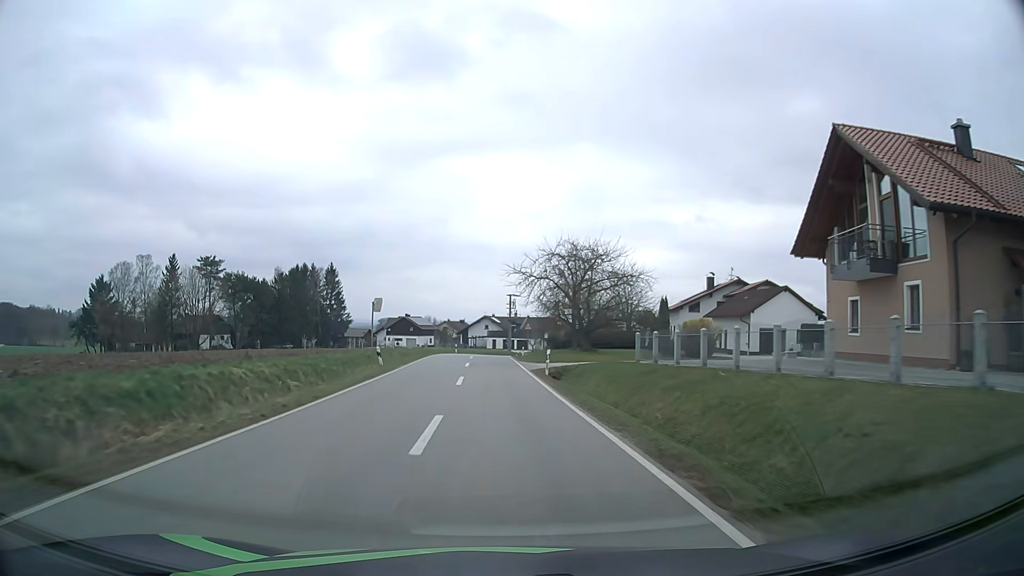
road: tertiary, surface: asphalt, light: Day
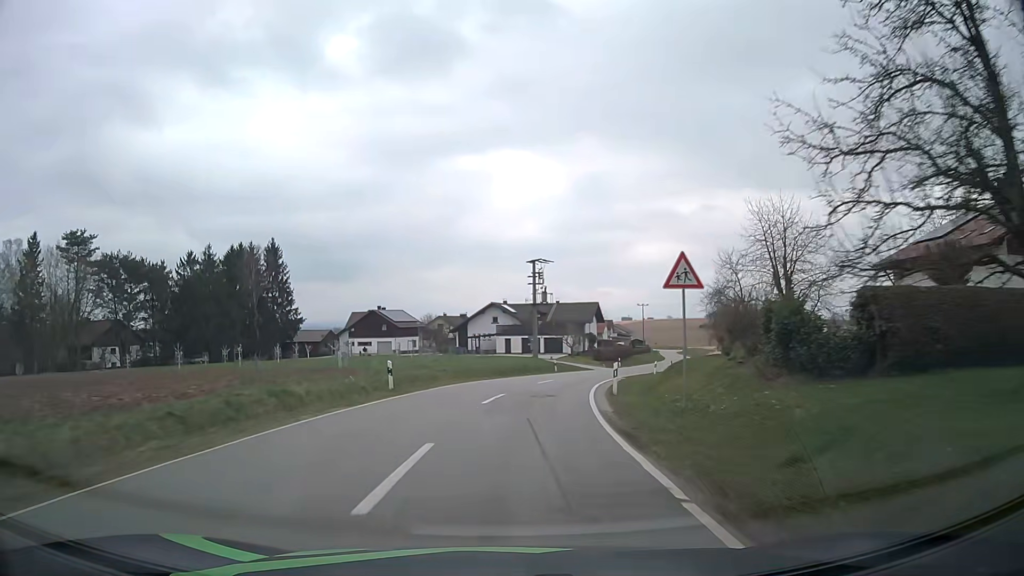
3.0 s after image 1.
(-1.2, +50.1) m; -1°
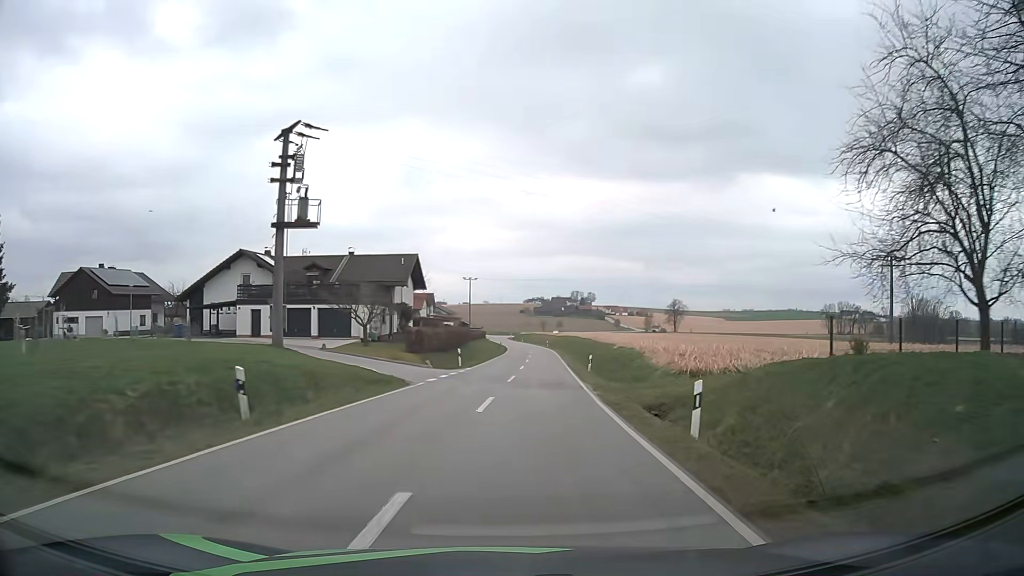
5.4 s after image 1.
(+4.5, +38.2) m; +15°
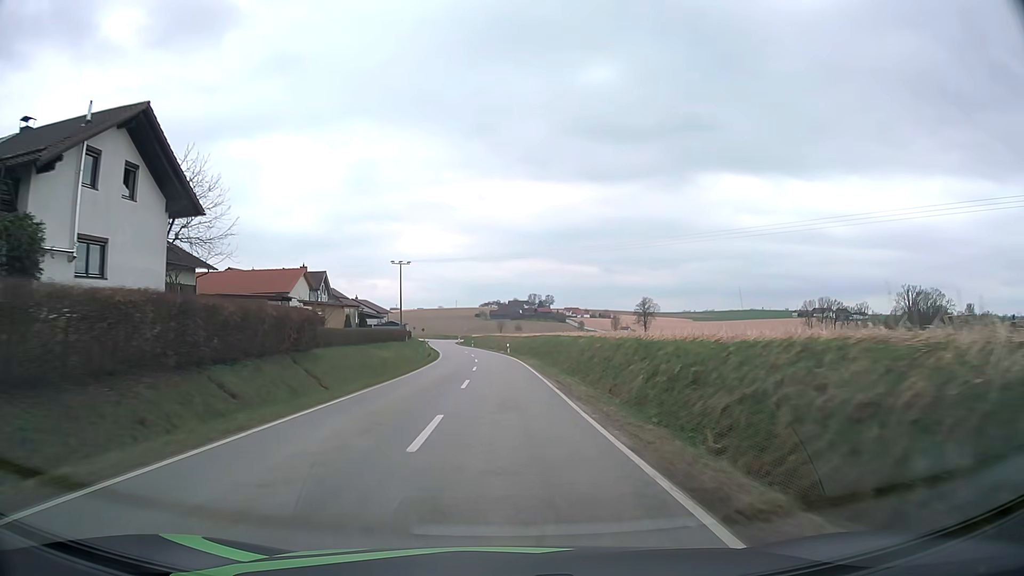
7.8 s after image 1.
(+2.5, +40.6) m; +4°
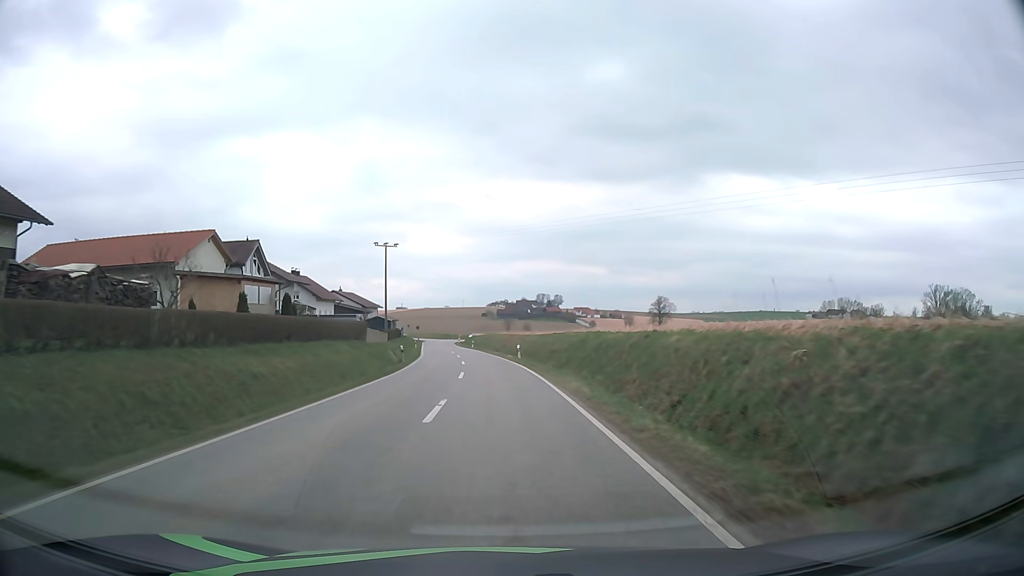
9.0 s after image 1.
(0.0, +21.0) m; 0°
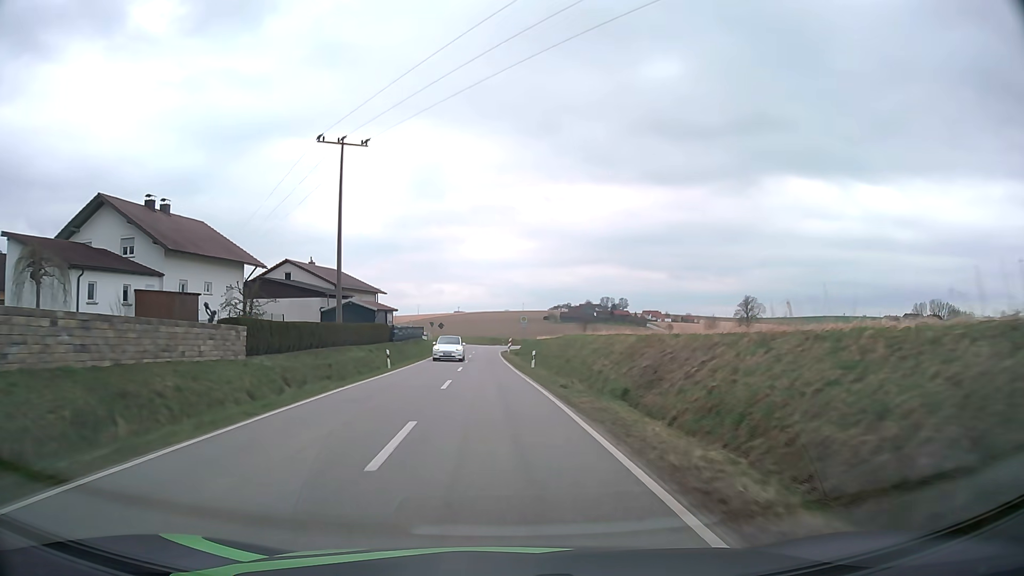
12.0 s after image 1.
(-2.3, +52.0) m; -5°
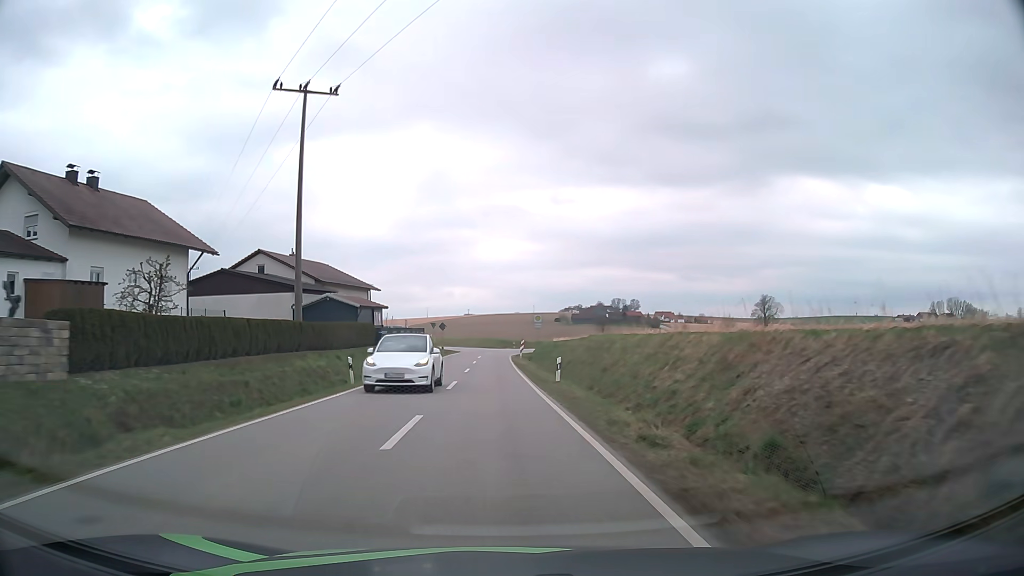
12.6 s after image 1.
(-0.1, +10.3) m; -1°
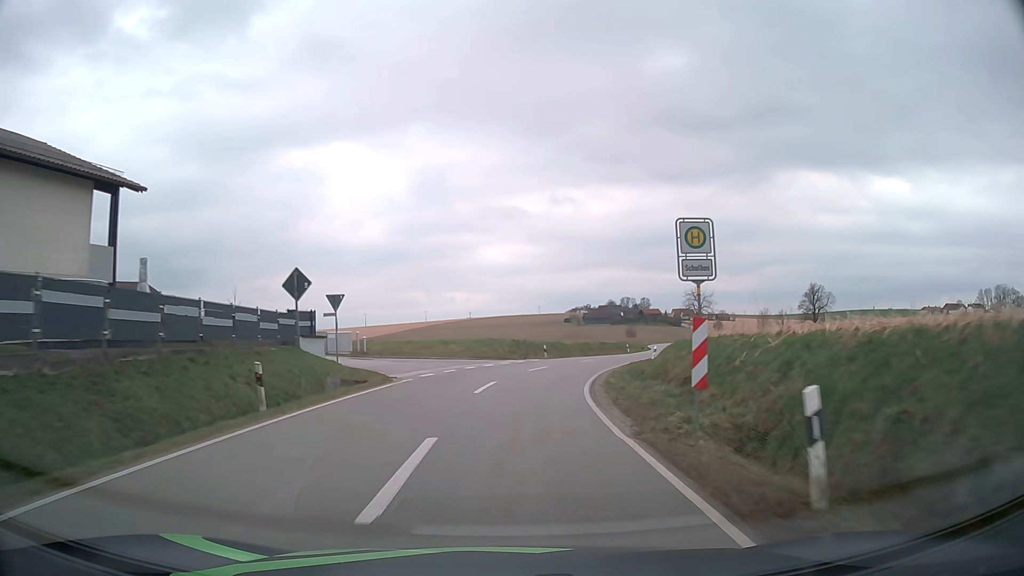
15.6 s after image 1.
(-1.4, +50.8) m; -1°
(0, +10) (+1, +20) (+3, +30) (+5, +39) (+8, +49) (+12, +58) (+15, +68) (+19, +77) (+22, +87) (+25, +96) m
